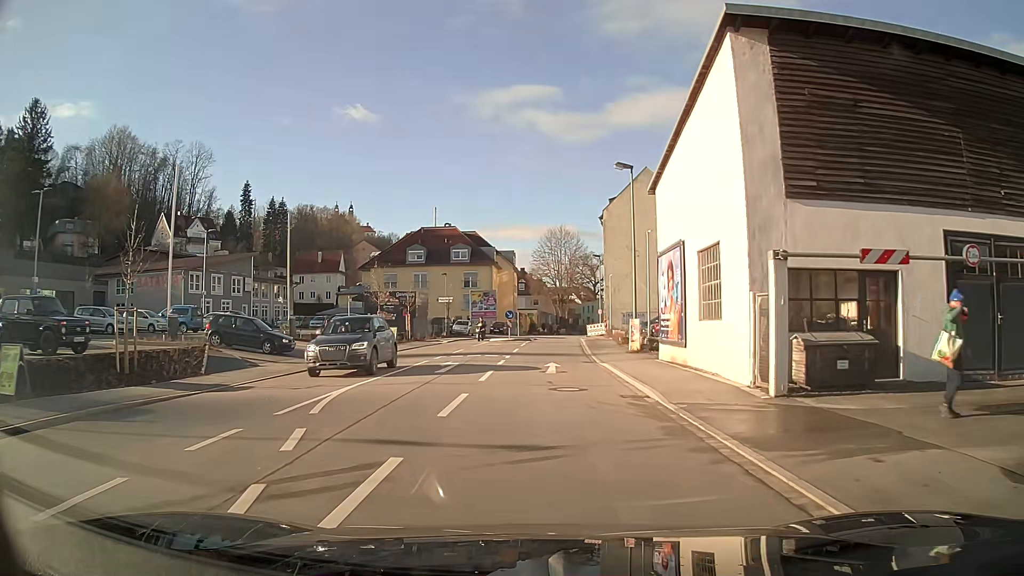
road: primary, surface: asphalt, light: Day
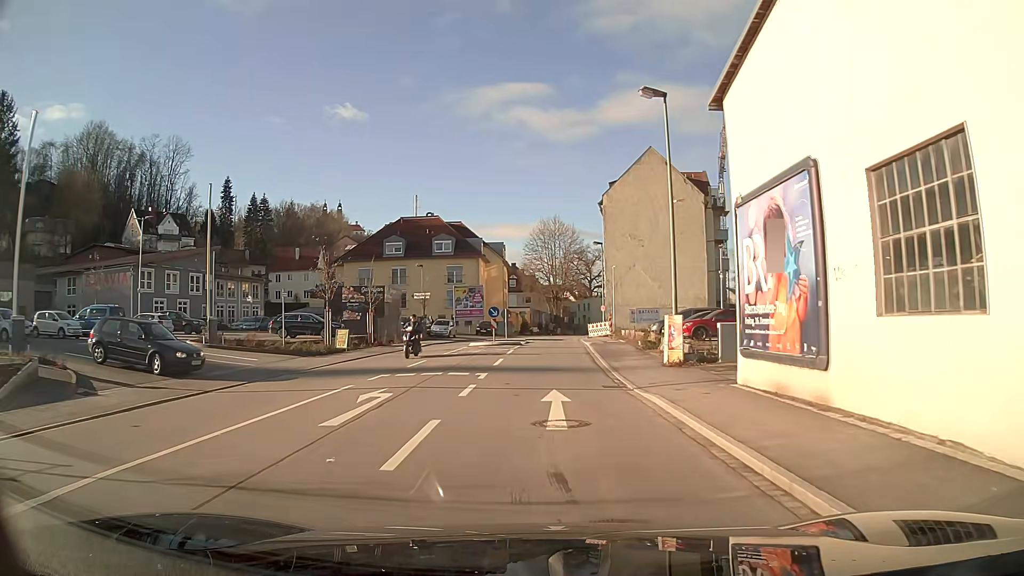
(0.0, +9.3) m; 0°
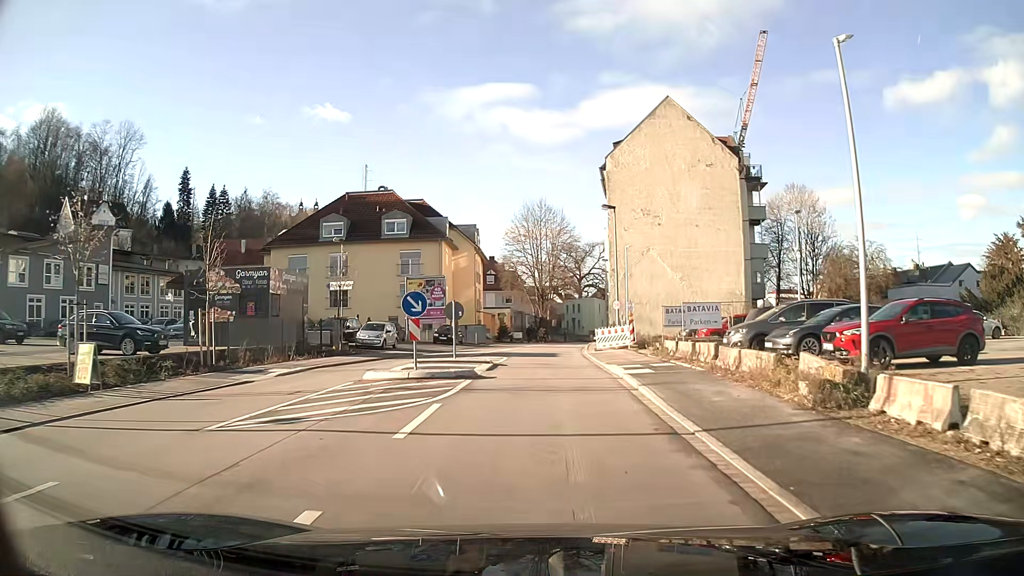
(+0.3, +18.8) m; +2°
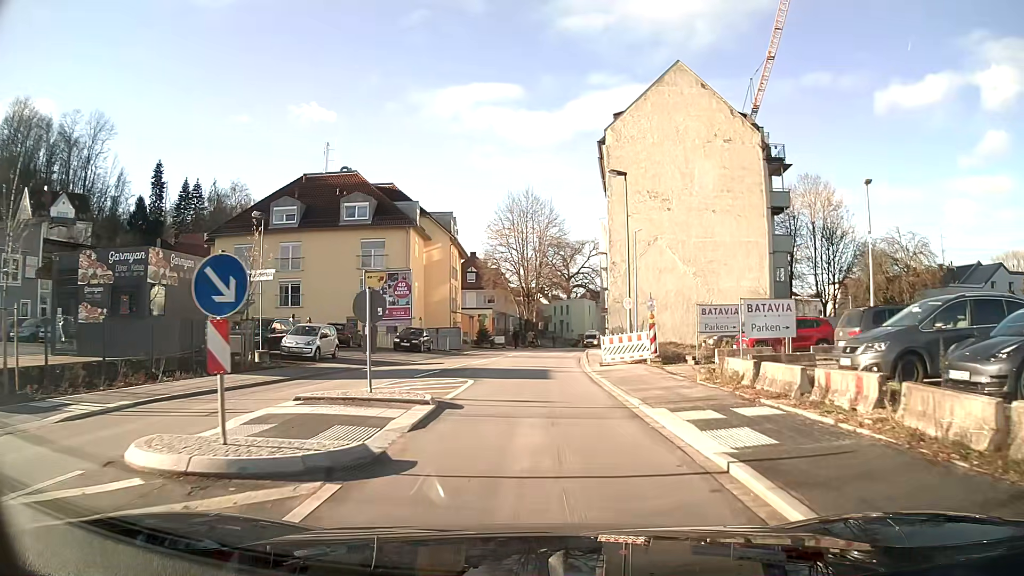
(+0.1, +9.3) m; +1°
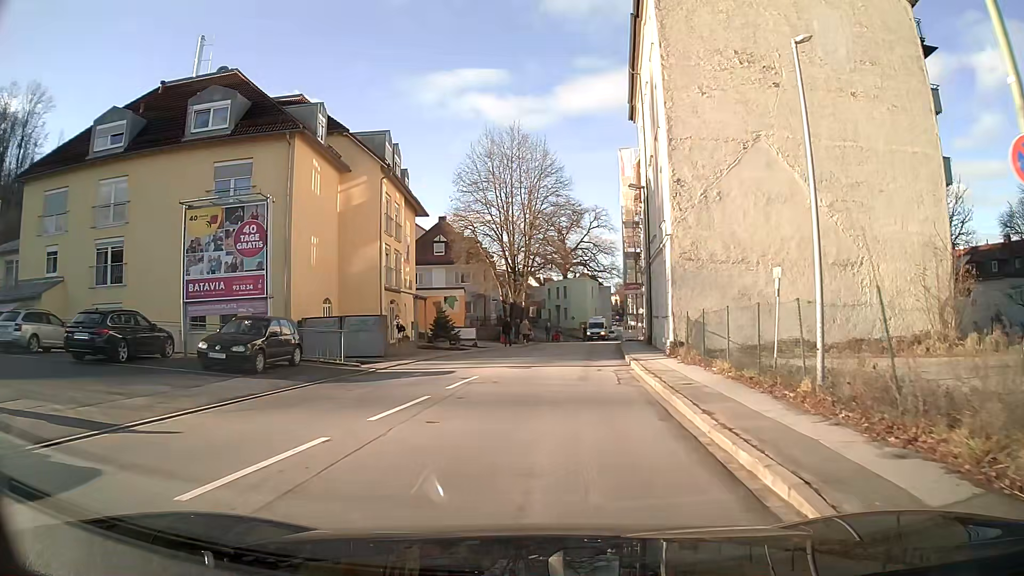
(+0.1, +23.3) m; +1°
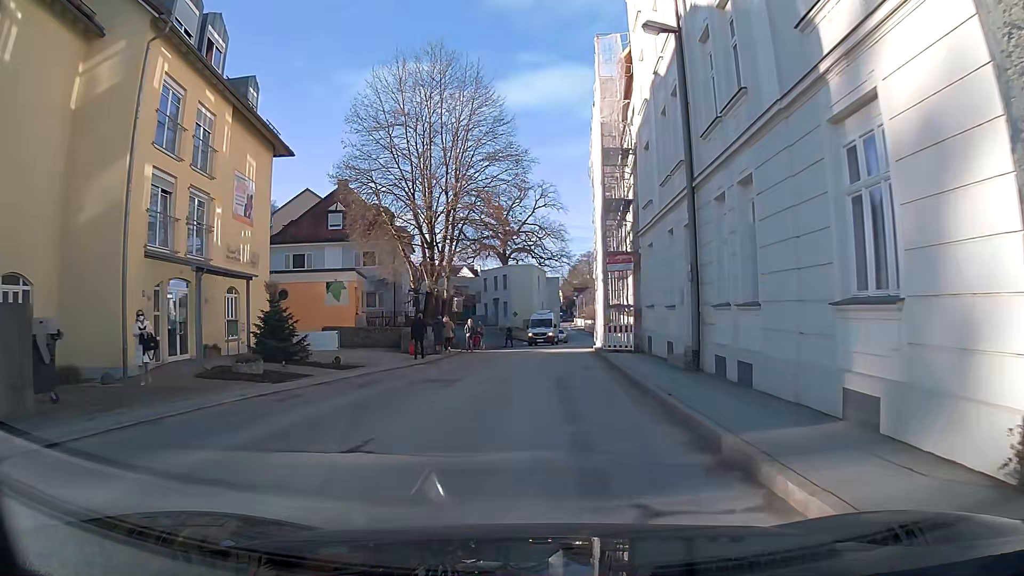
(+0.8, +18.8) m; +4°
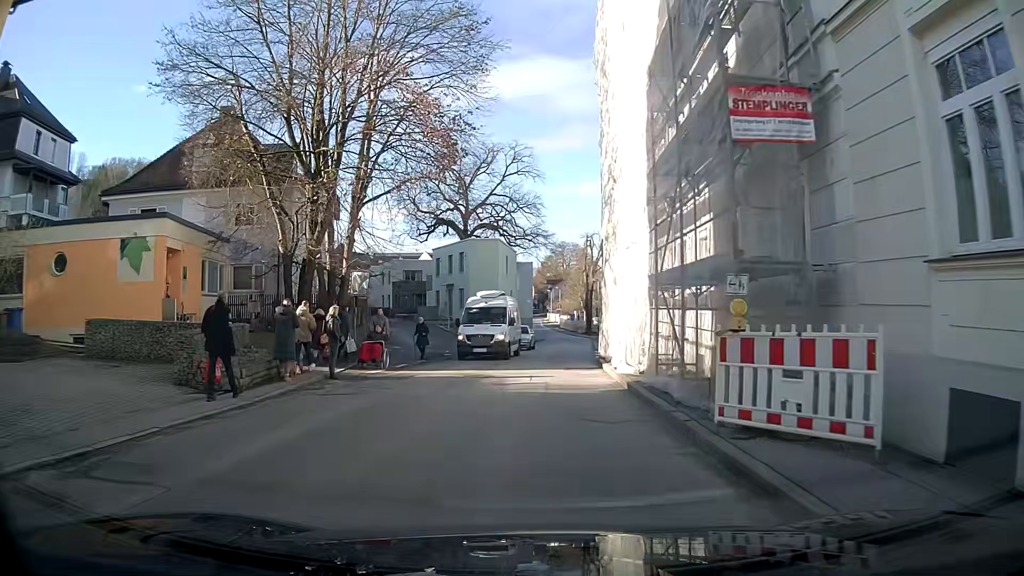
(+0.1, +18.7) m; +2°
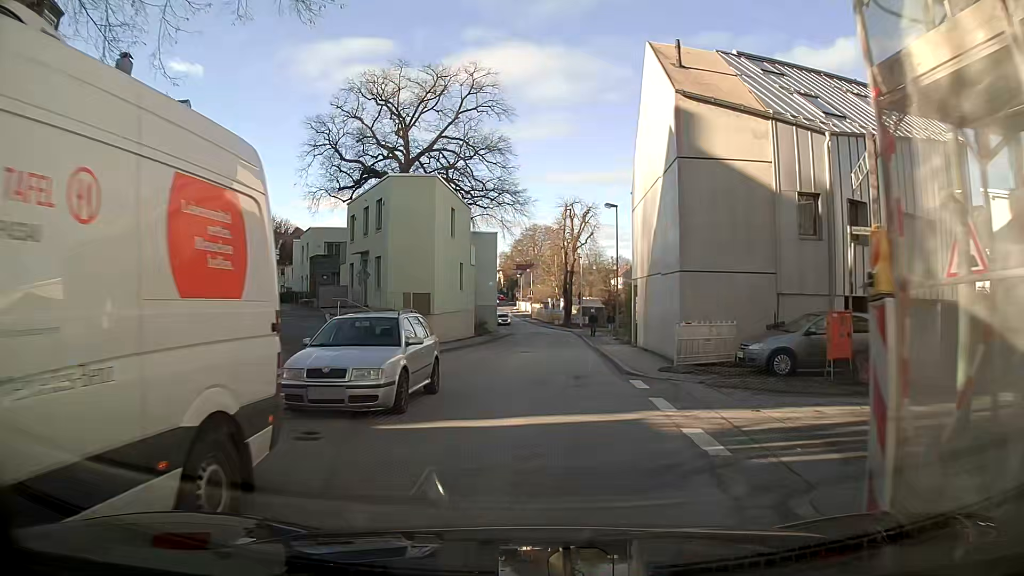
(+0.8, +21.0) m; +4°
(0, +10) (0, +20) (+1, +30) (+1, +40) (+1, +50) (+1, +60) (+1, +70) (0, +80) (-2, +90) (-4, +99) m
